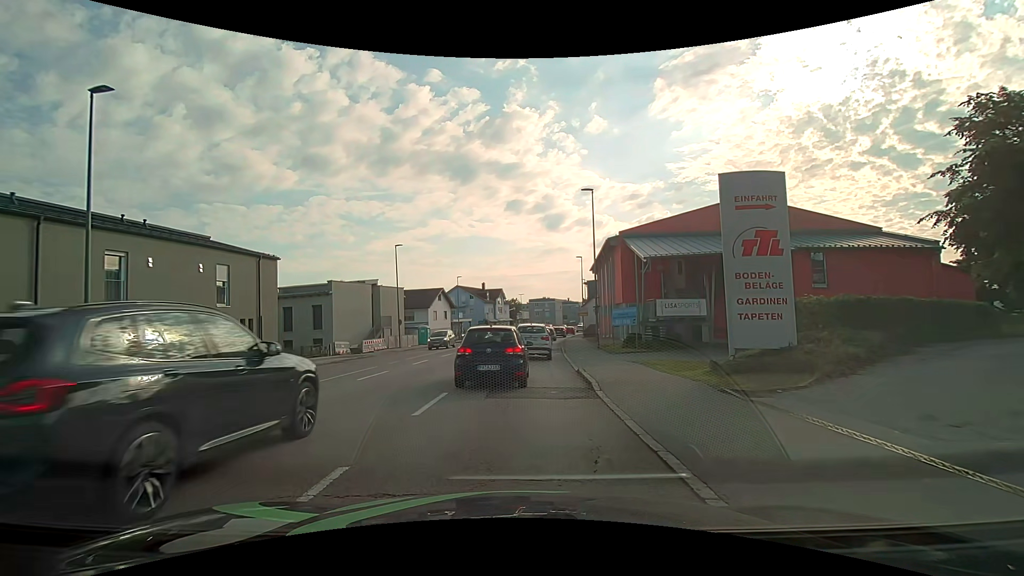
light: Day
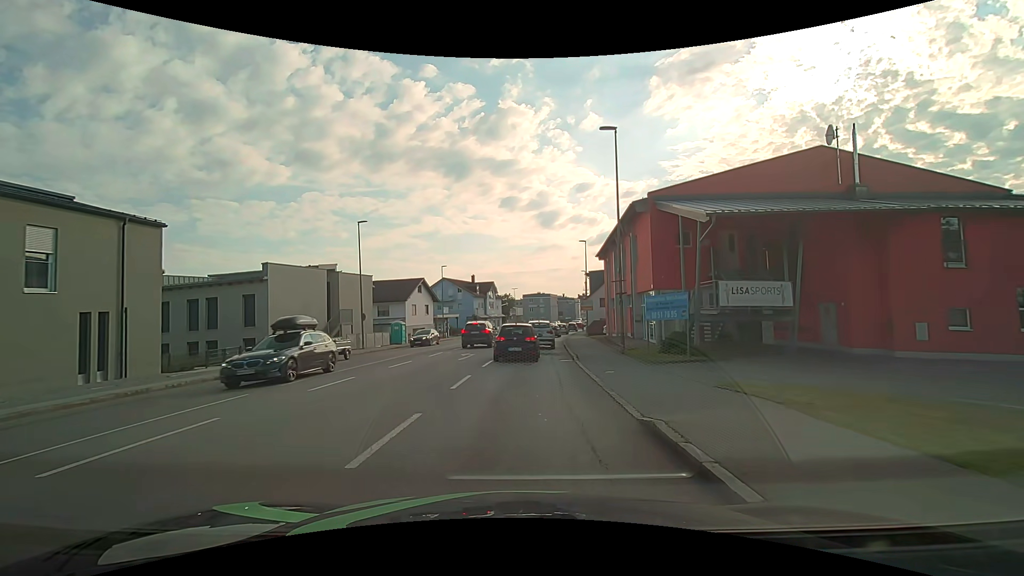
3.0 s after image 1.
(+0.1, +9.9) m; +1°
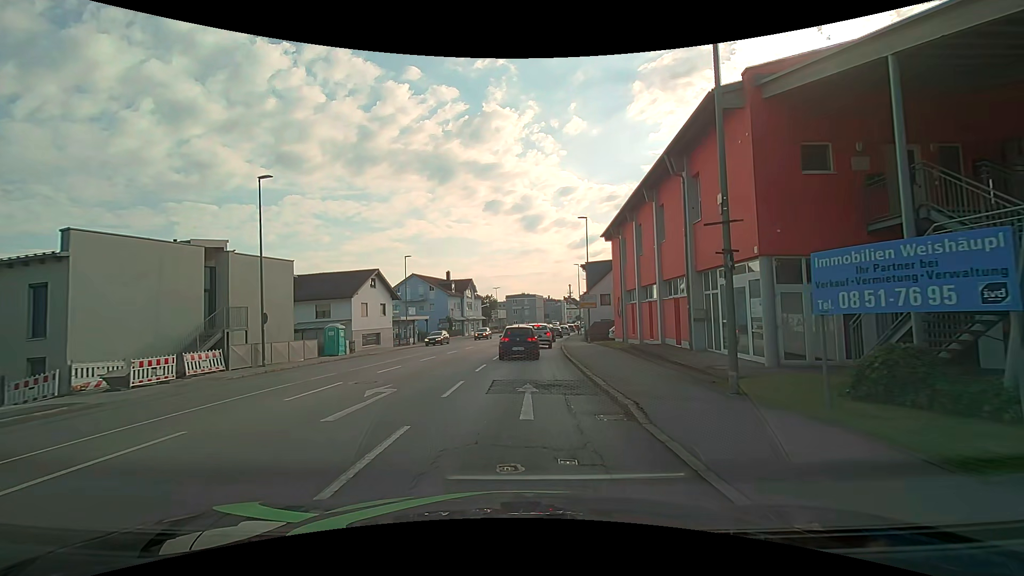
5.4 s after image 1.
(+0.1, +13.0) m; +1°
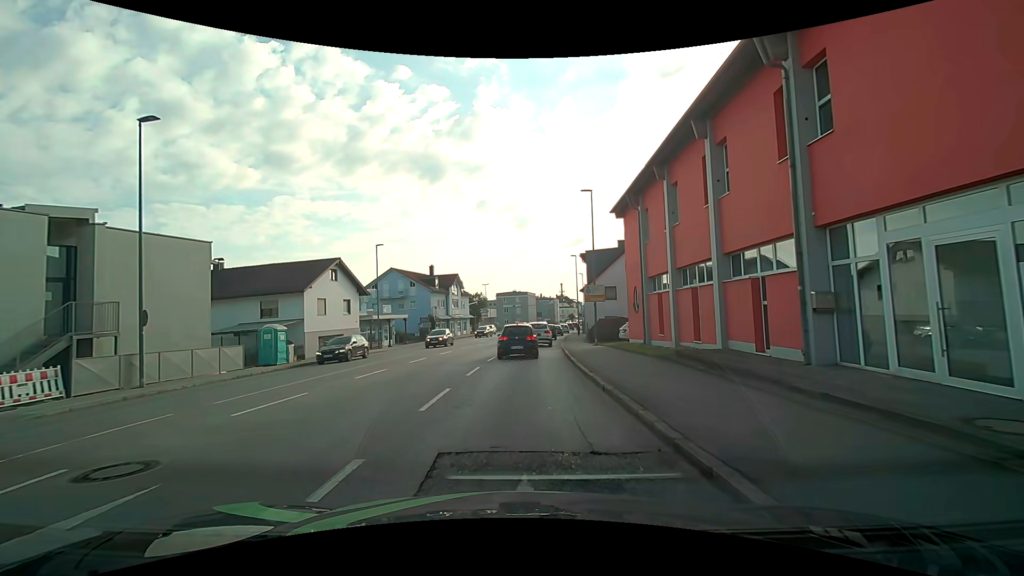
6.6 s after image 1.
(+0.1, +7.9) m; +2°
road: tertiary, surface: asphalt
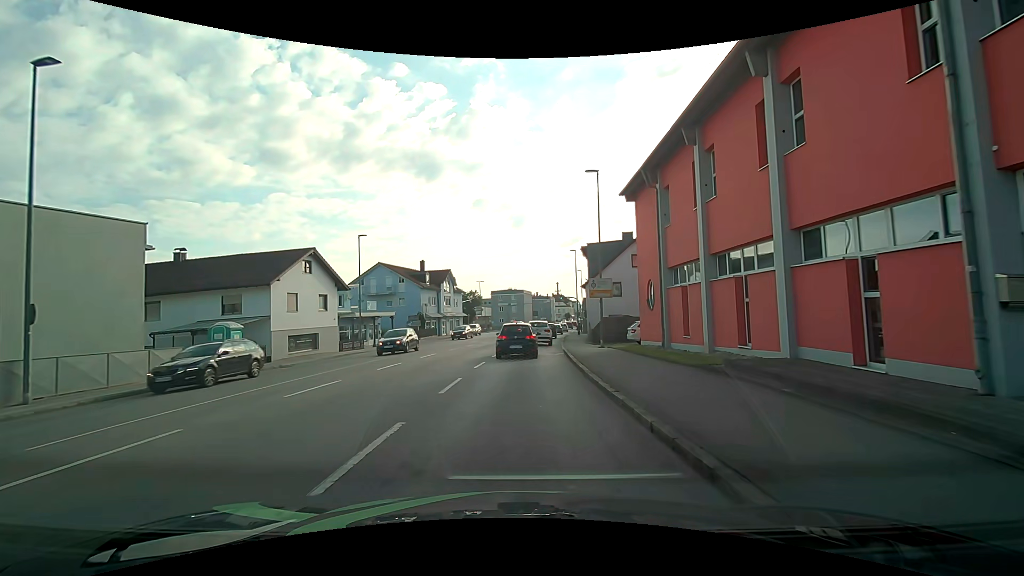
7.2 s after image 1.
(0.0, +4.1) m; 0°
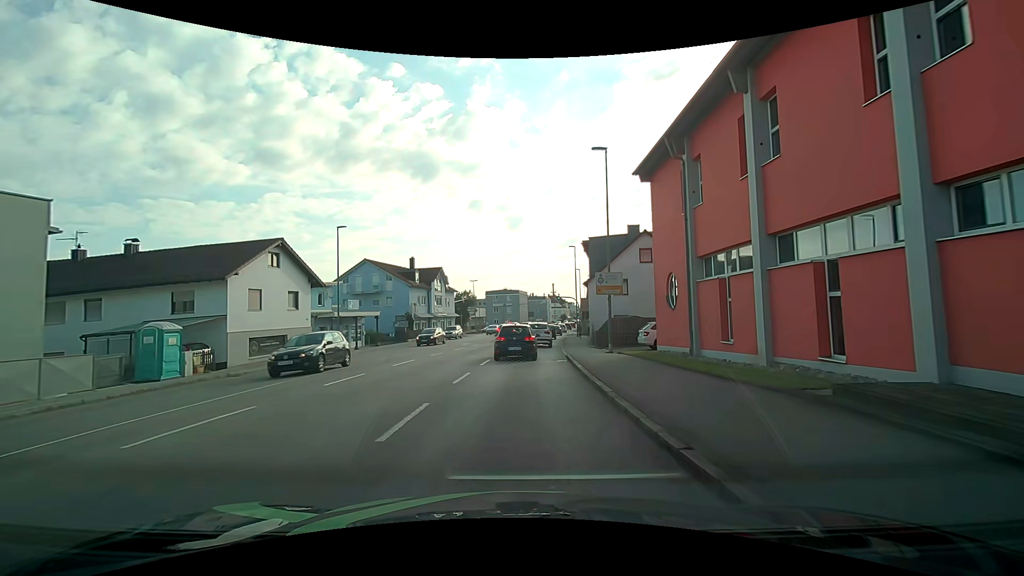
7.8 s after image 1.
(0.0, +4.1) m; +1°
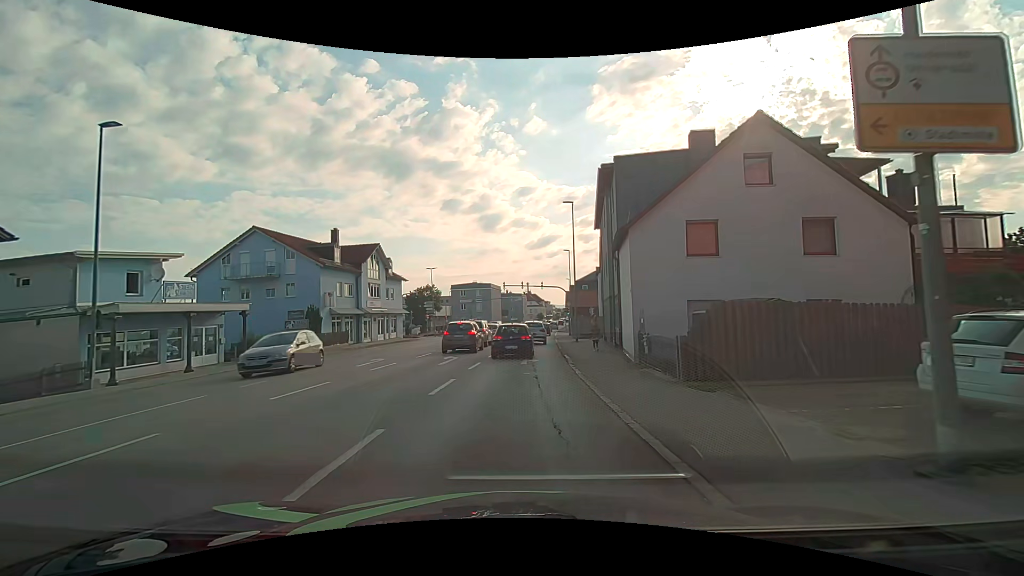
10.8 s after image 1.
(+0.3, +20.3) m; +3°
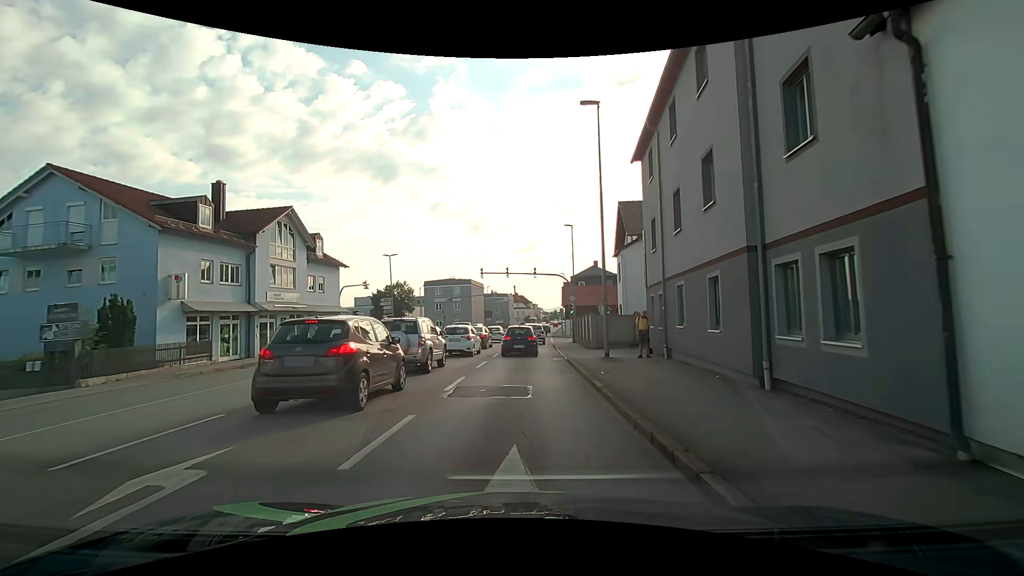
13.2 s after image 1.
(-0.1, +16.9) m; +1°
(0, +10) (0, +20) (+1, +30) (+1, +40) (+2, +50) (+2, +60) (+3, +70) (+4, +80) (+4, +90) (+5, +100) m
